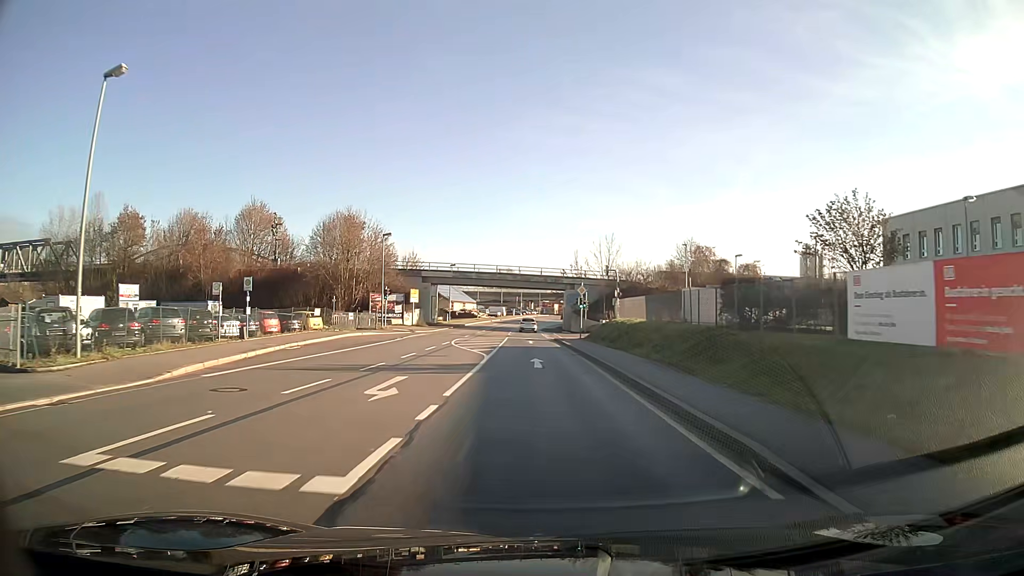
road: primary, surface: asphalt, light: Day
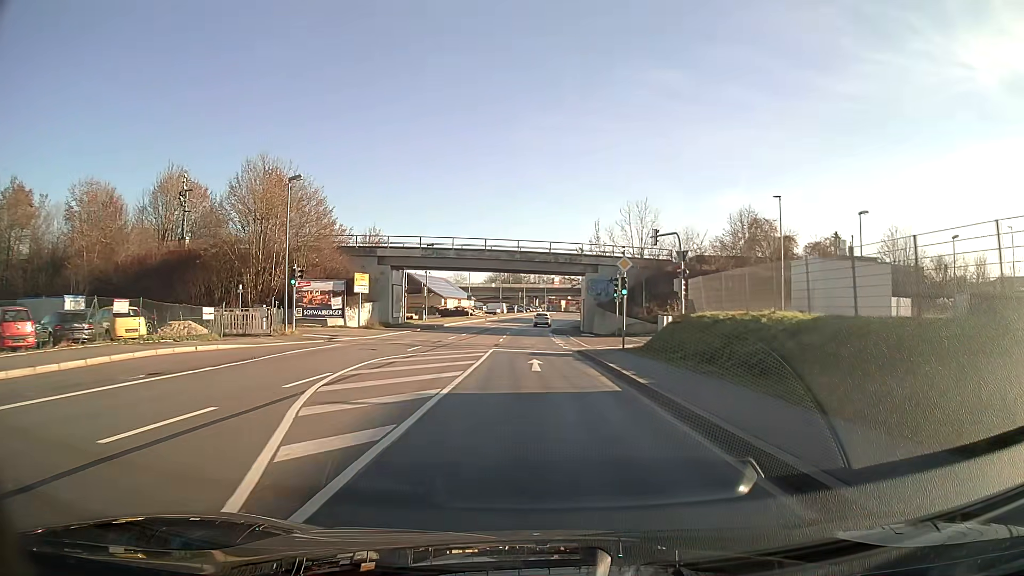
(-0.1, +23.7) m; 0°
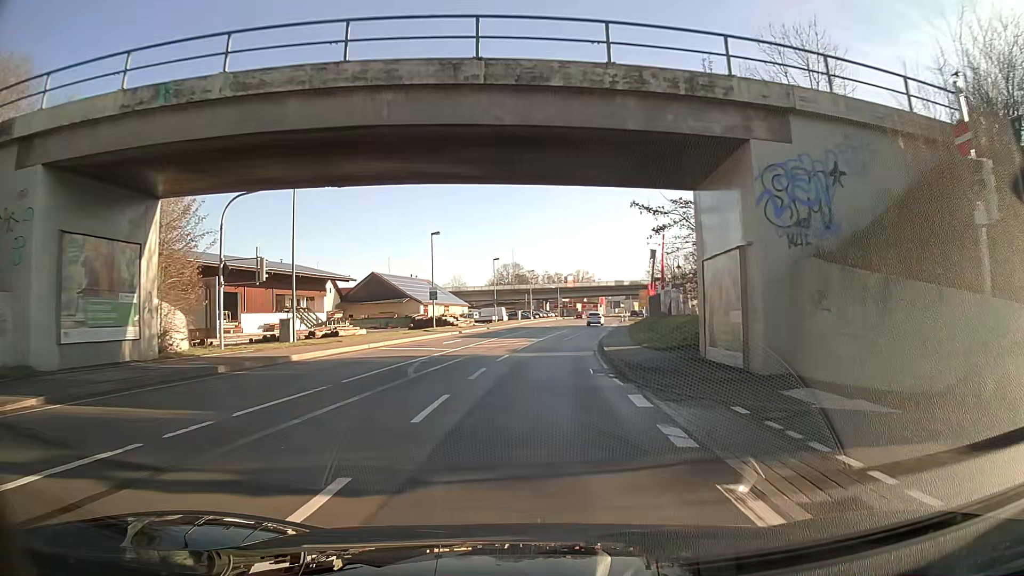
(-0.2, +40.6) m; 0°
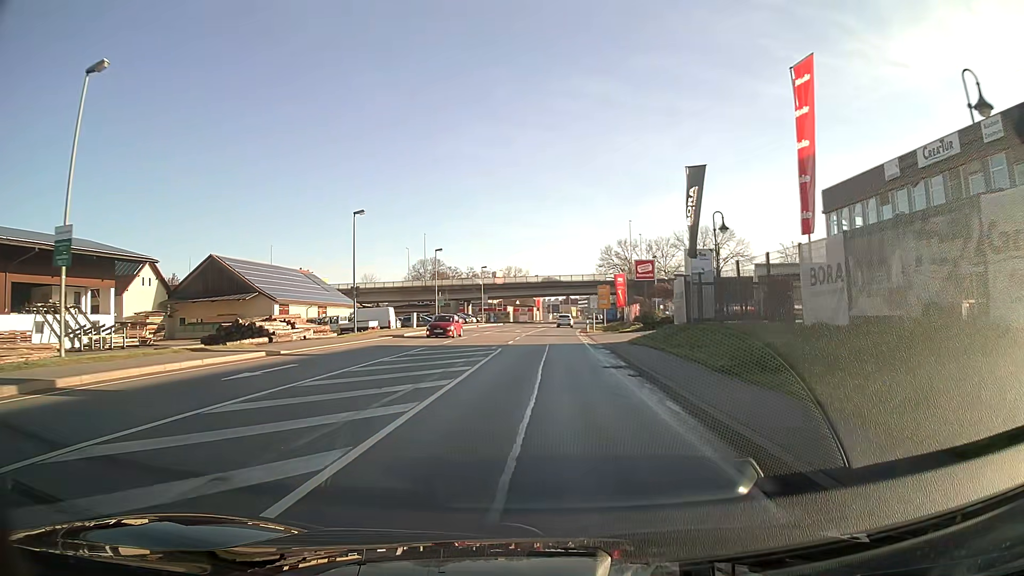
(+2.1, +40.4) m; +6°
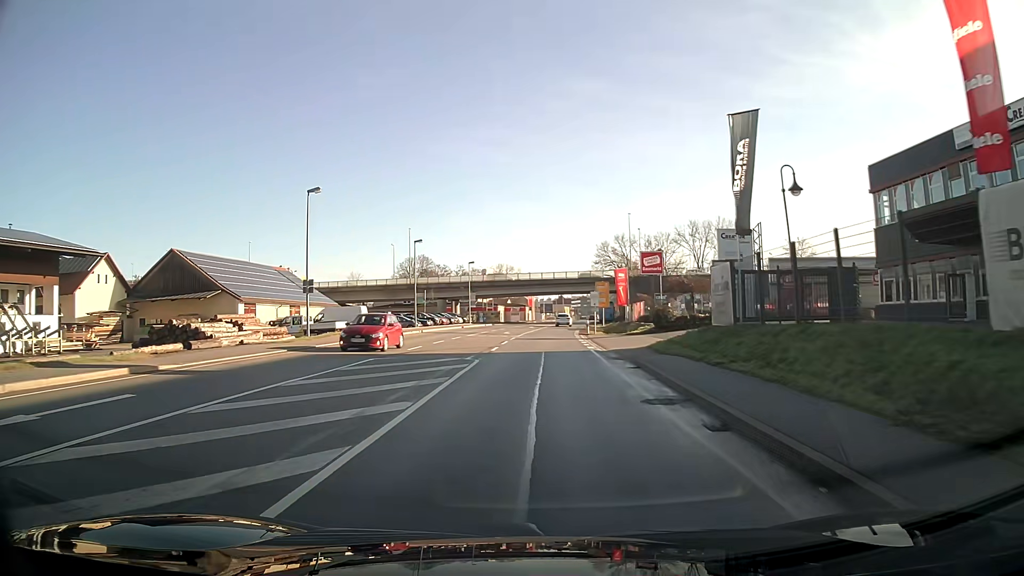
(0.0, +8.0) m; +1°
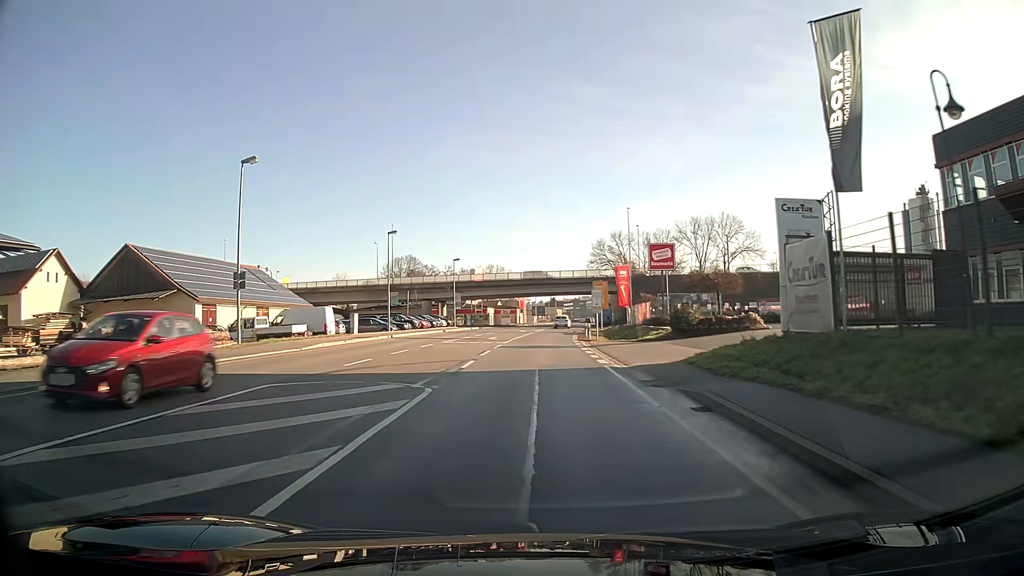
(0.0, +8.0) m; +1°
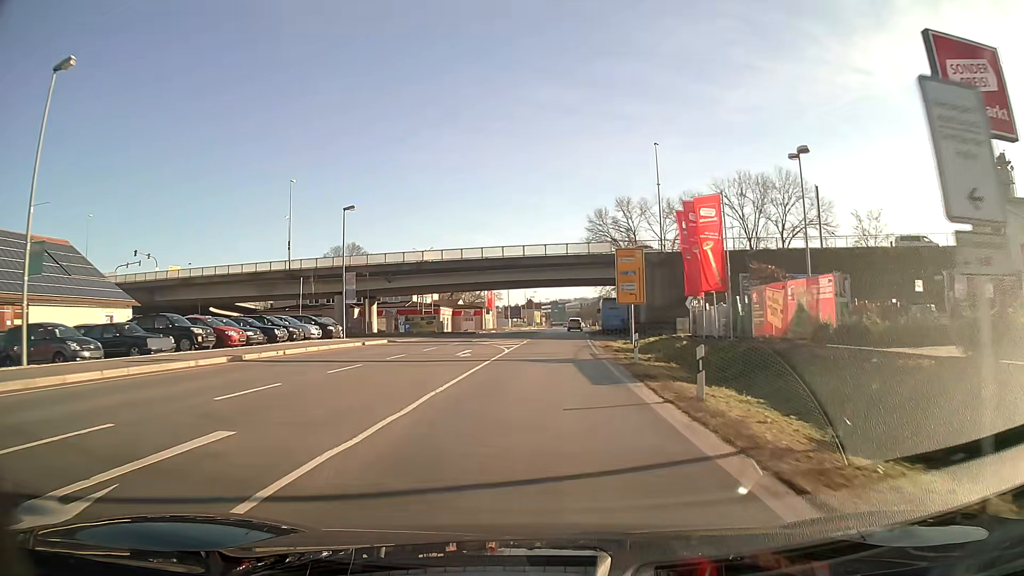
(+0.7, +39.3) m; +2°
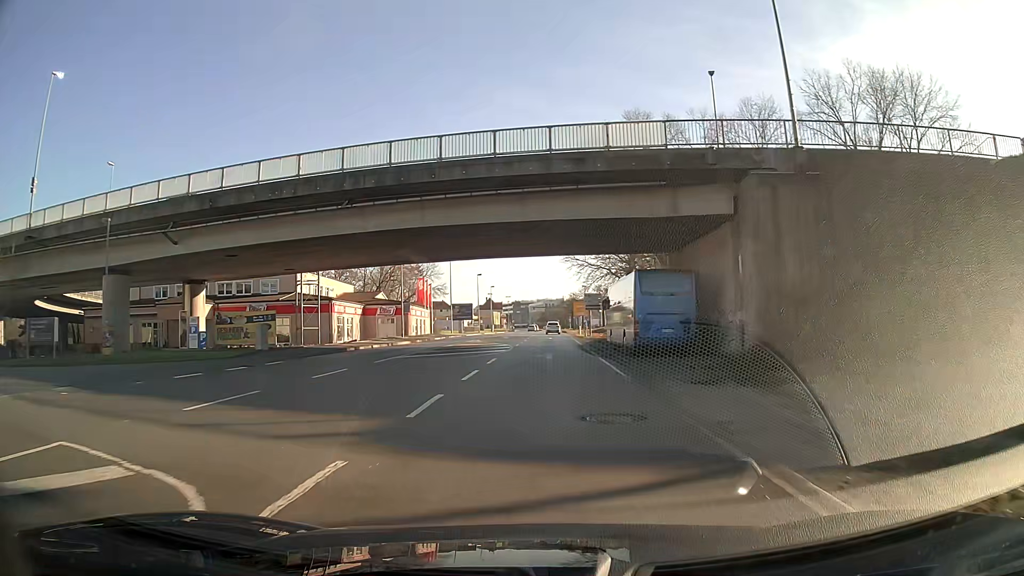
(+1.1, +38.4) m; +3°
(0, +10) (0, +20) (0, +30) (0, +40) (-1, +50) (-1, +60) (-1, +70) (-1, +80) (-1, +90) (-1, +100) m
